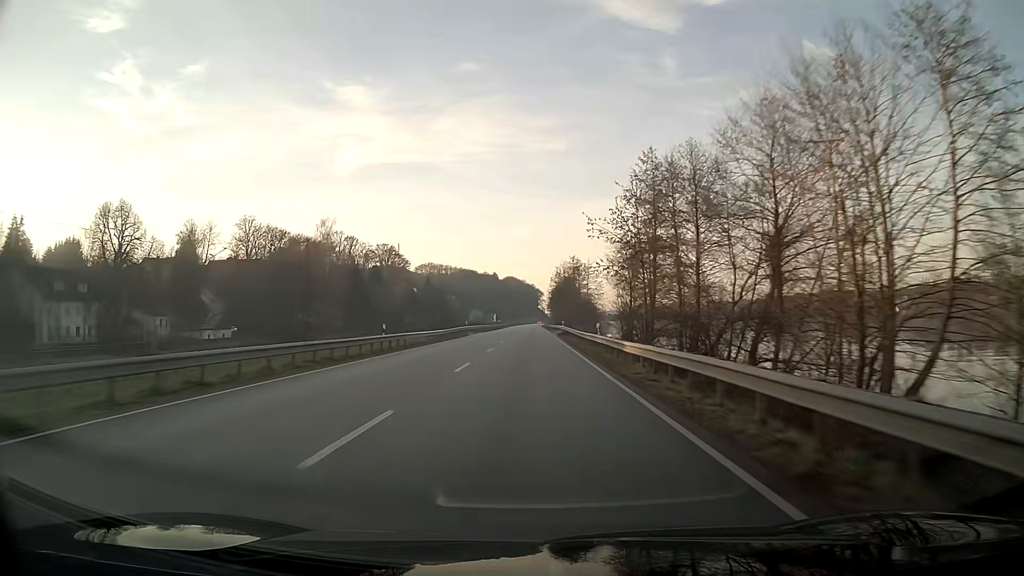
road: primary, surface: asphalt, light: Day
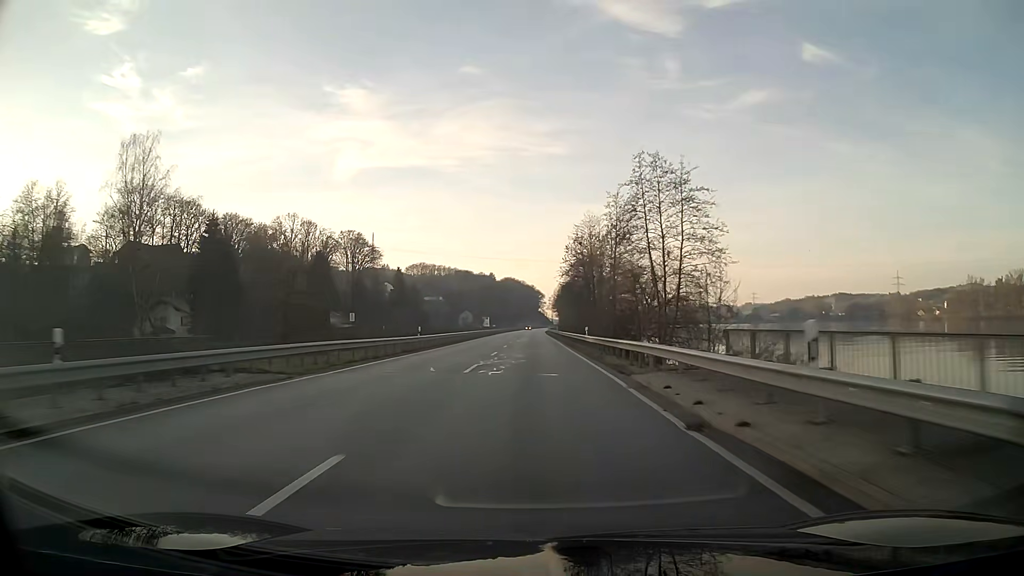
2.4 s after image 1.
(0.0, +63.9) m; 0°
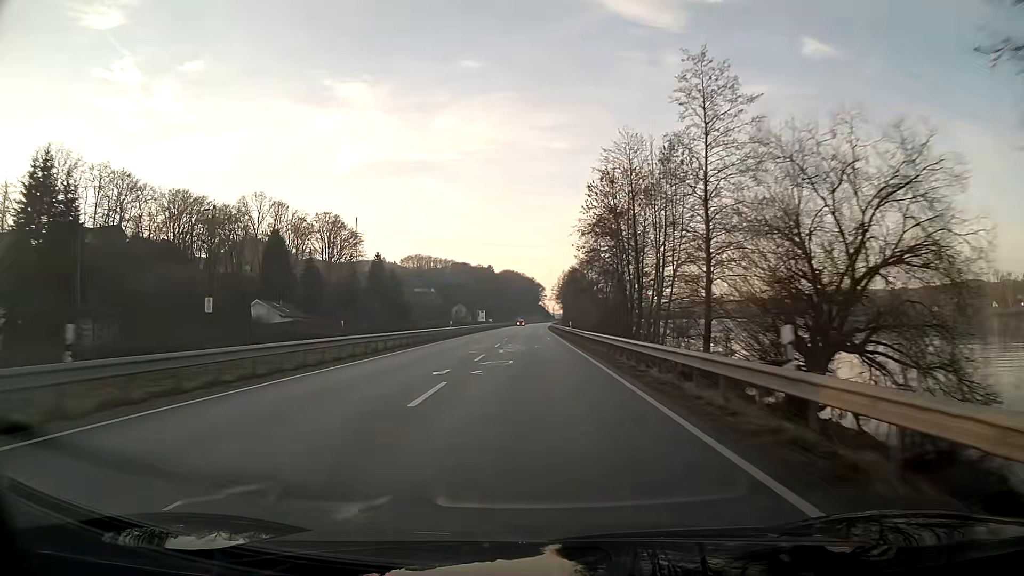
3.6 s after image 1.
(0.0, +31.9) m; 0°
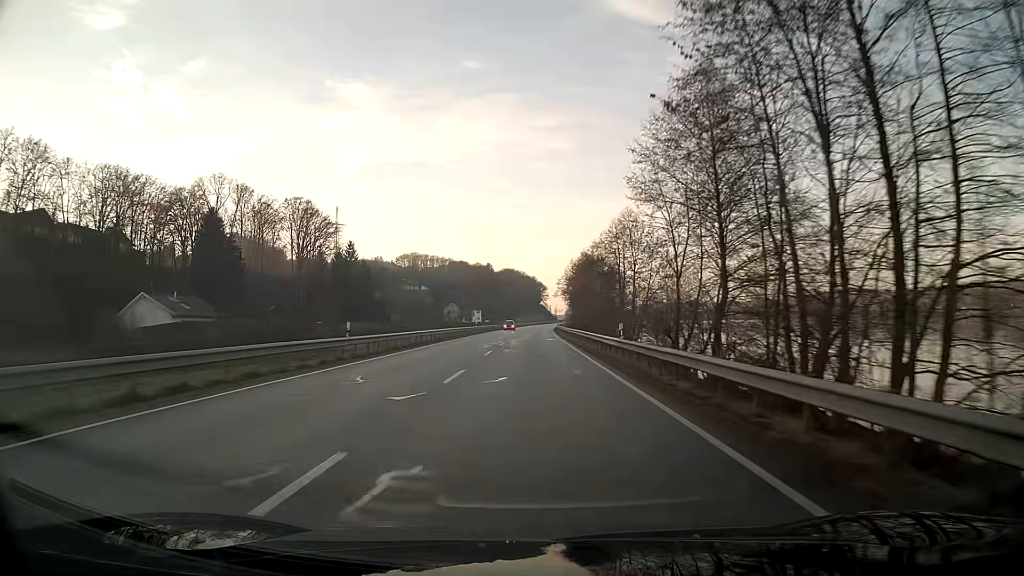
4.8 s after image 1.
(-0.1, +32.0) m; 0°
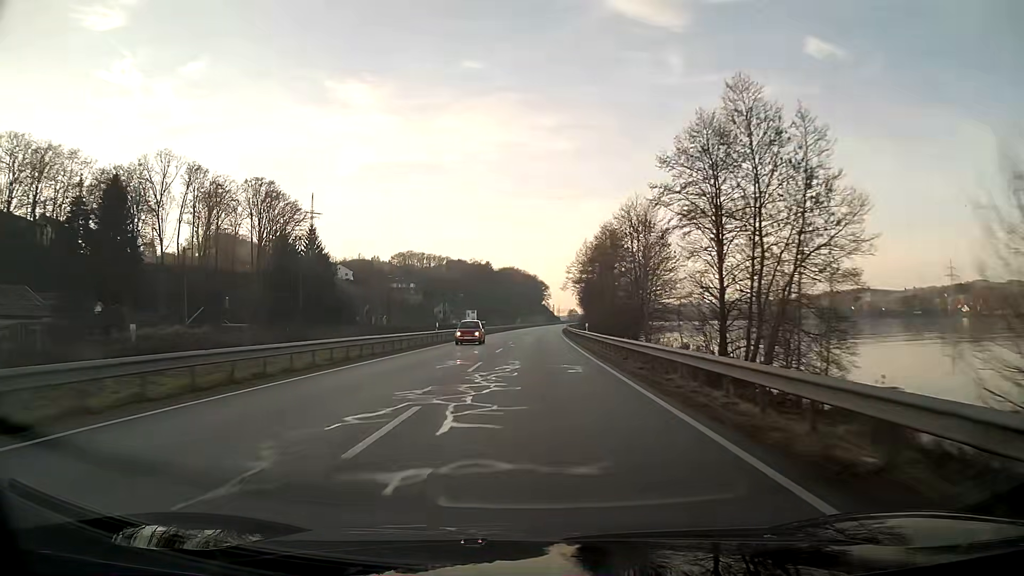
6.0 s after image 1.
(0.0, +32.0) m; 0°
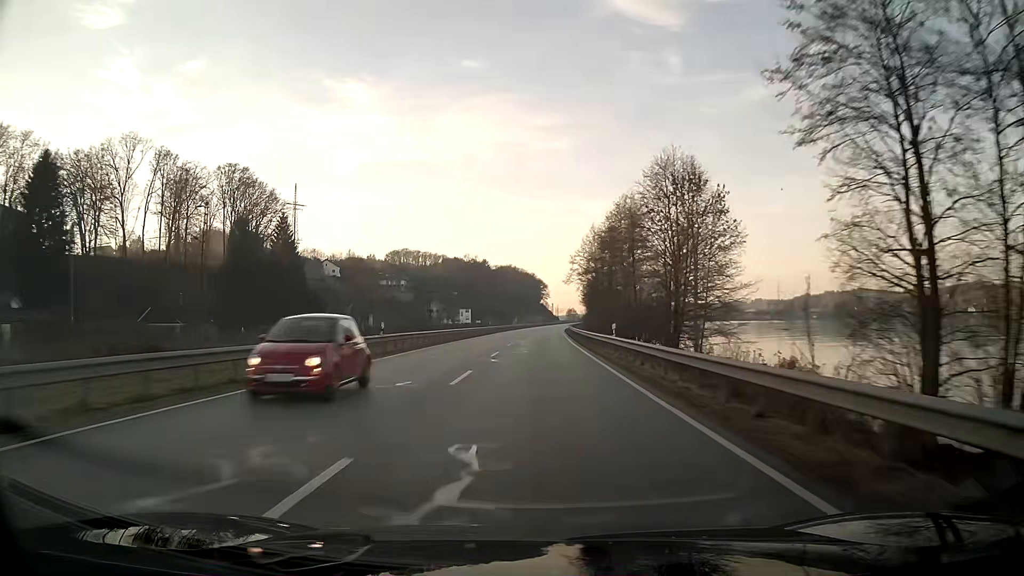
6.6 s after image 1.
(0.0, +16.0) m; 0°
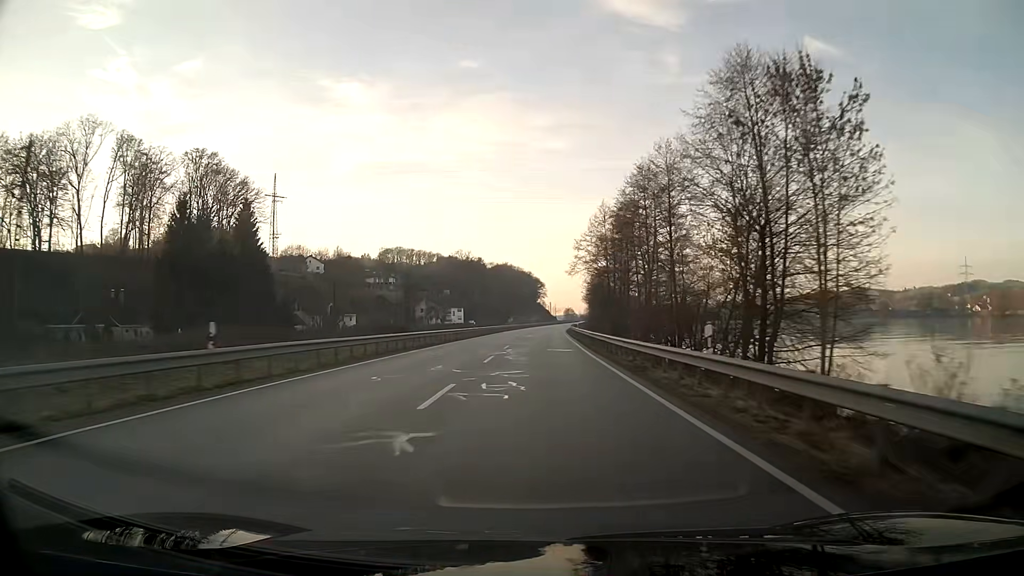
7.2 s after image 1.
(0.0, +16.0) m; 0°
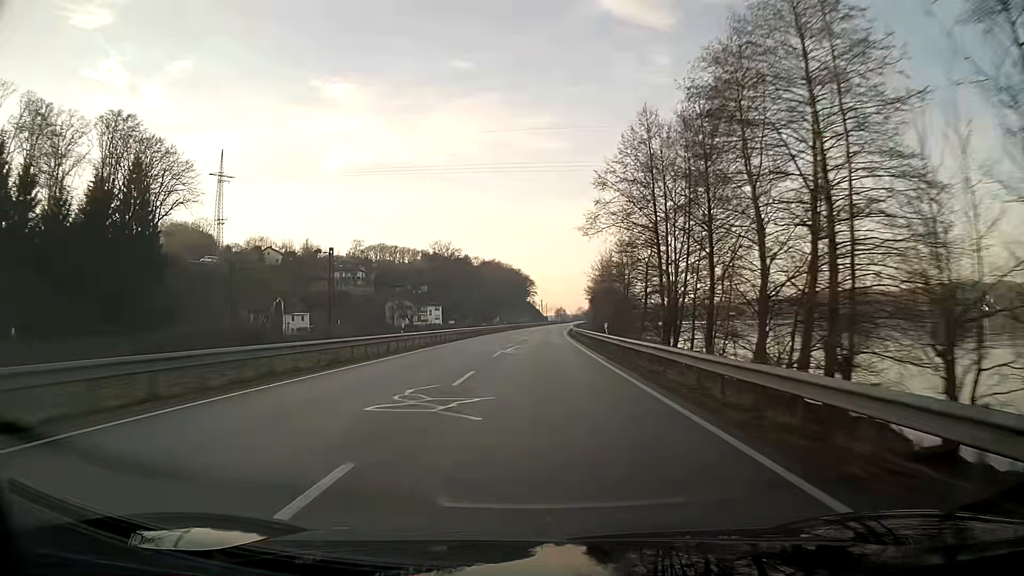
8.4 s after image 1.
(+0.3, +32.0) m; +1°
